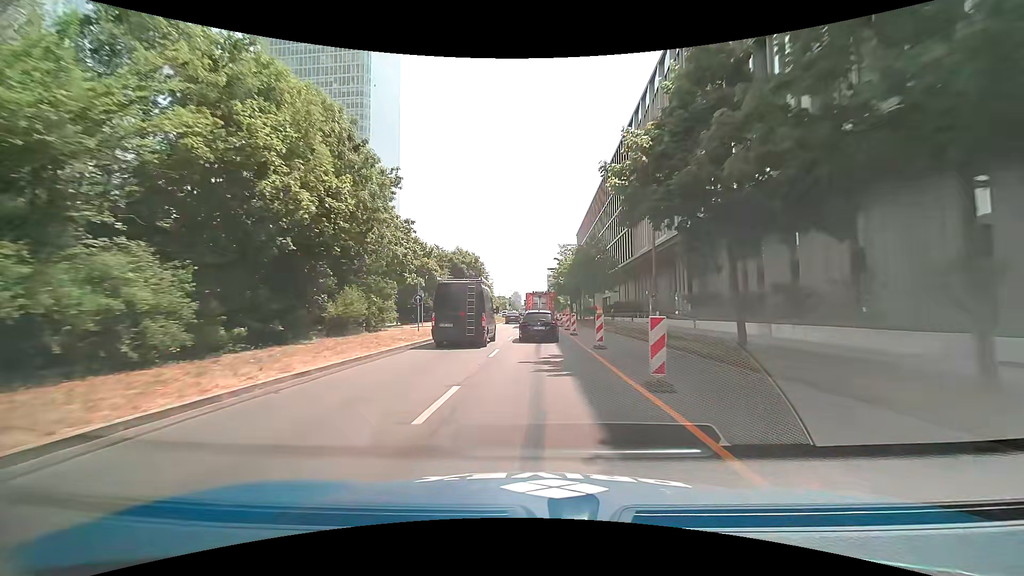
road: primary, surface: asphalt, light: Day
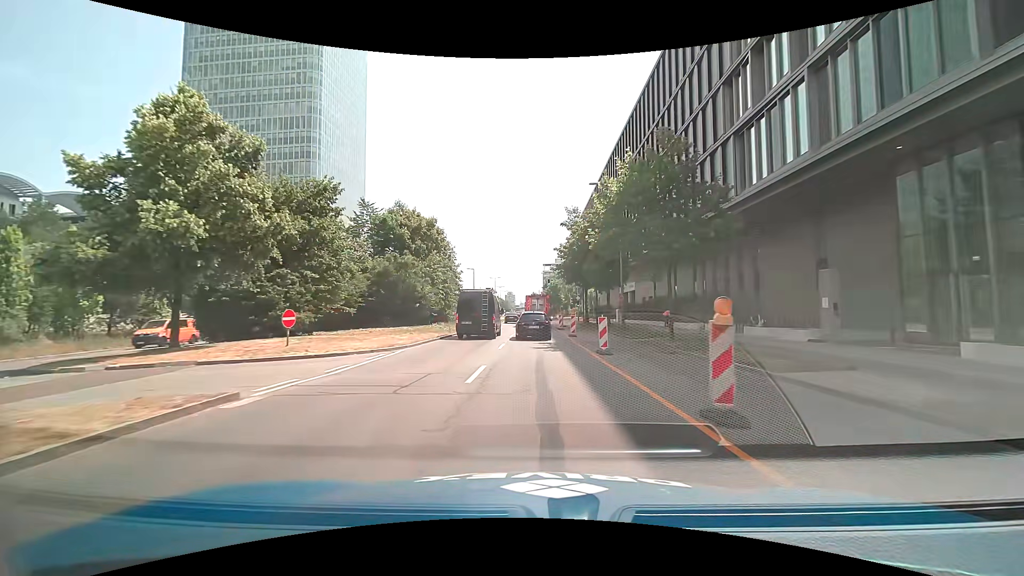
(+0.1, +32.4) m; 0°
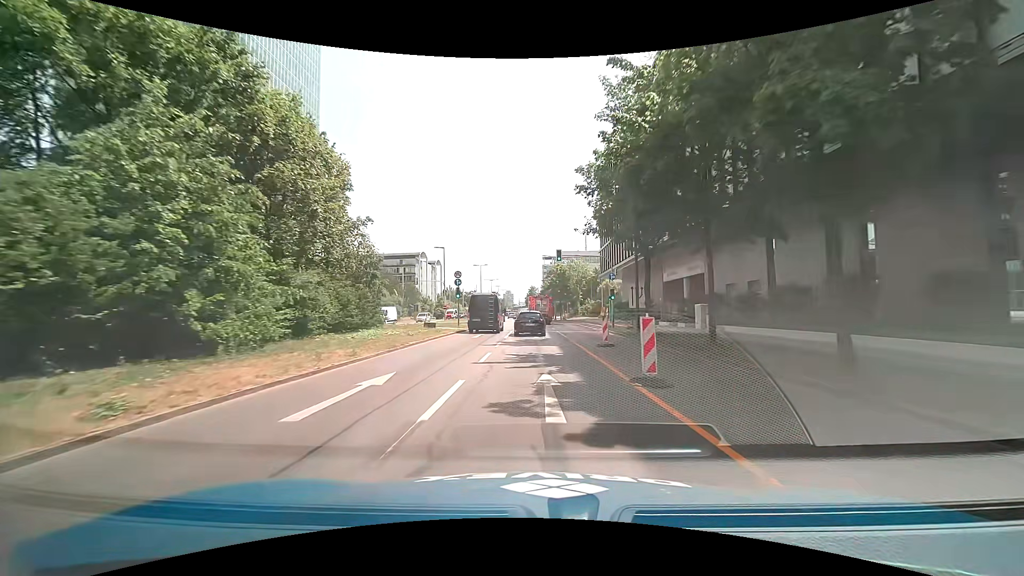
(+0.3, +32.6) m; 0°
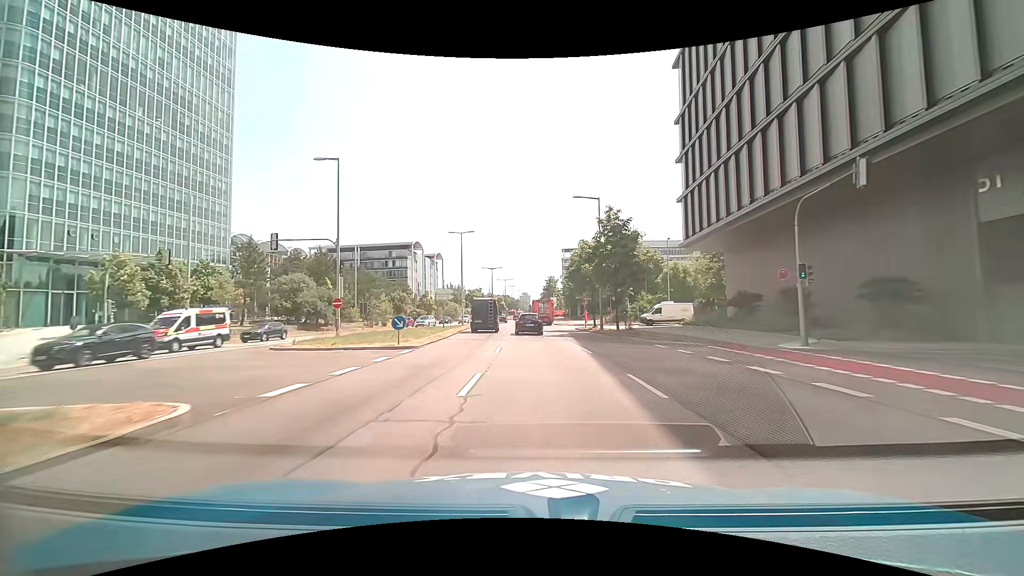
(+0.1, +41.7) m; -1°
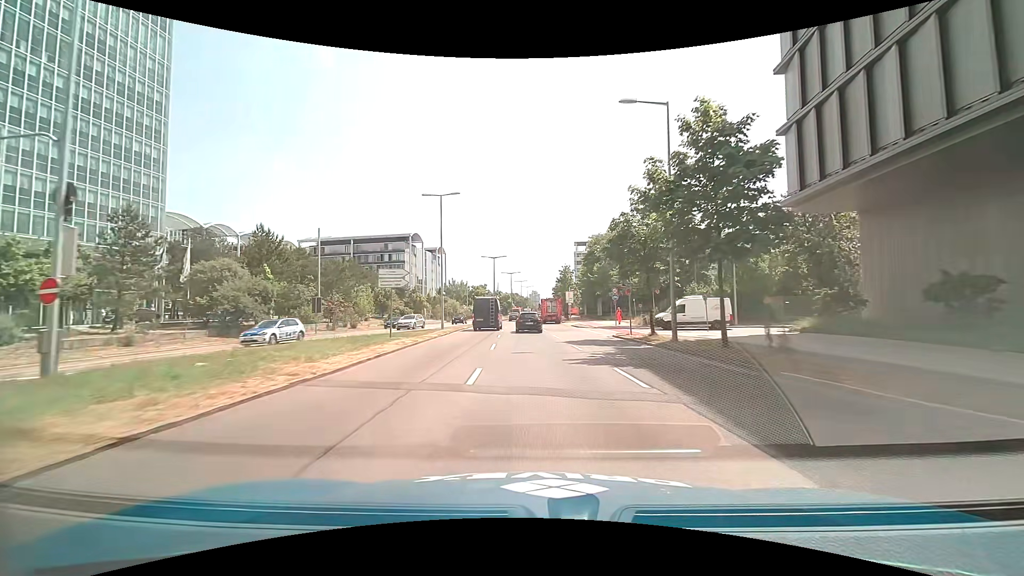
(-0.1, +17.5) m; -1°
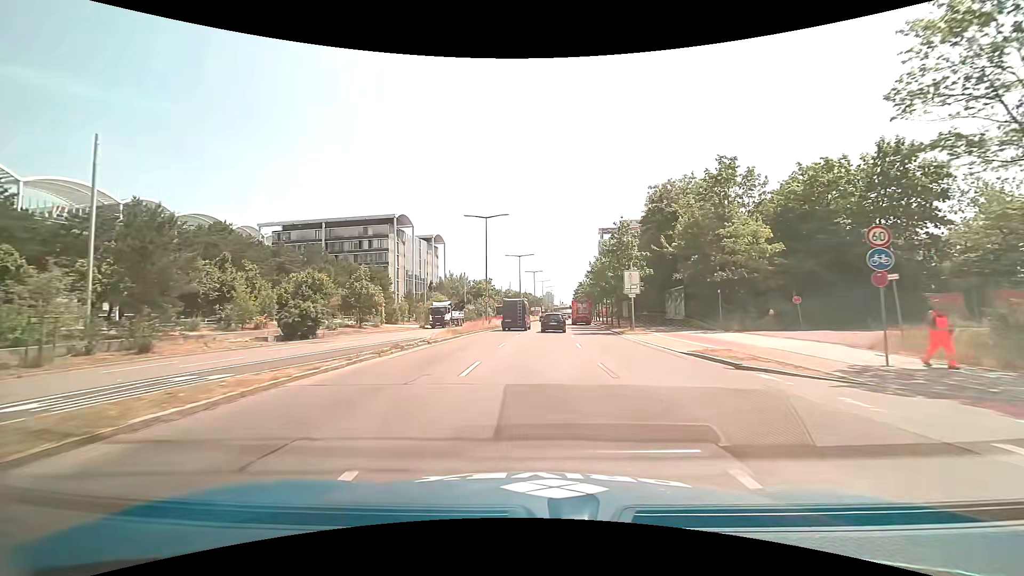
(-0.7, +35.3) m; -2°
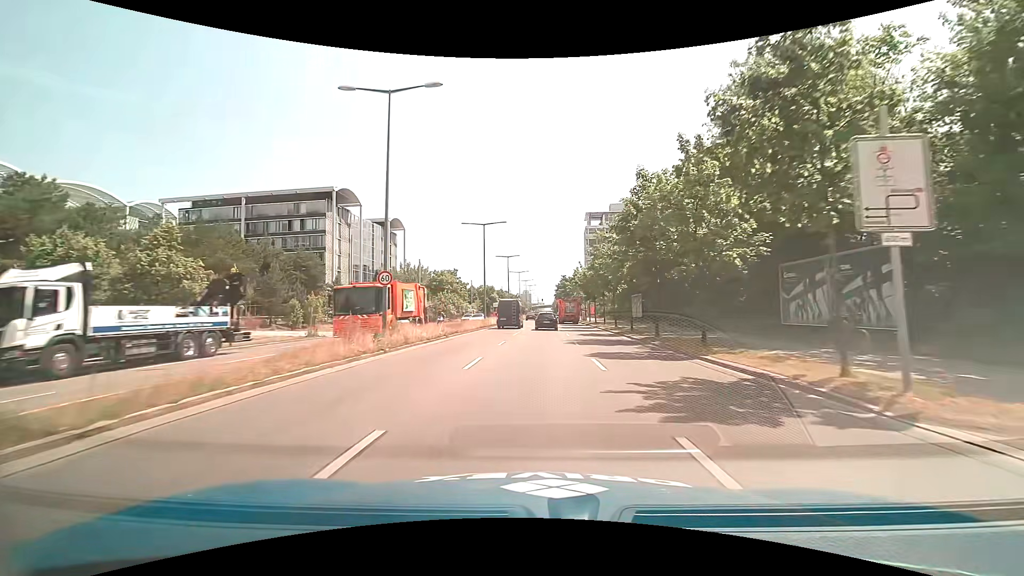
(+0.6, +26.6) m; +2°
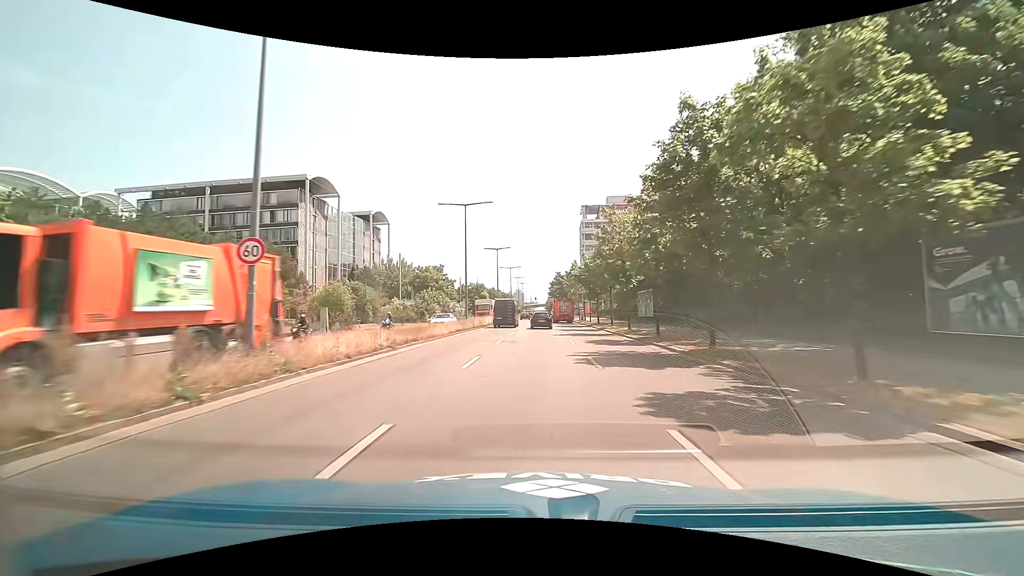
(0.0, +8.9) m; 0°
(0, +10) (0, +20) (+1, +30) (+1, +40) (+1, +50) (+1, +60) (+2, +70) (+2, +80) (+2, +90) (+3, +100) m
